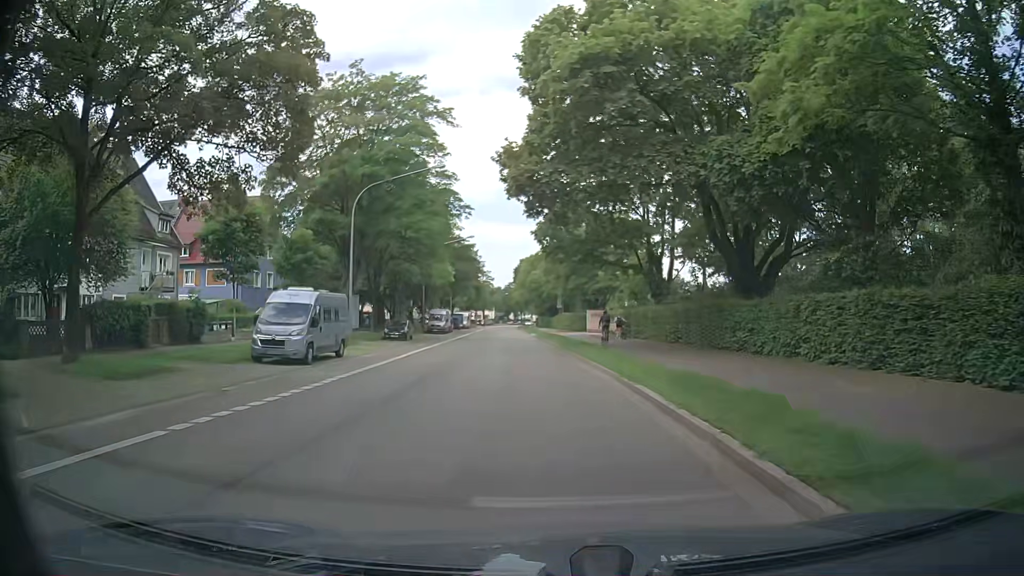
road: secondary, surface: asphalt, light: Day
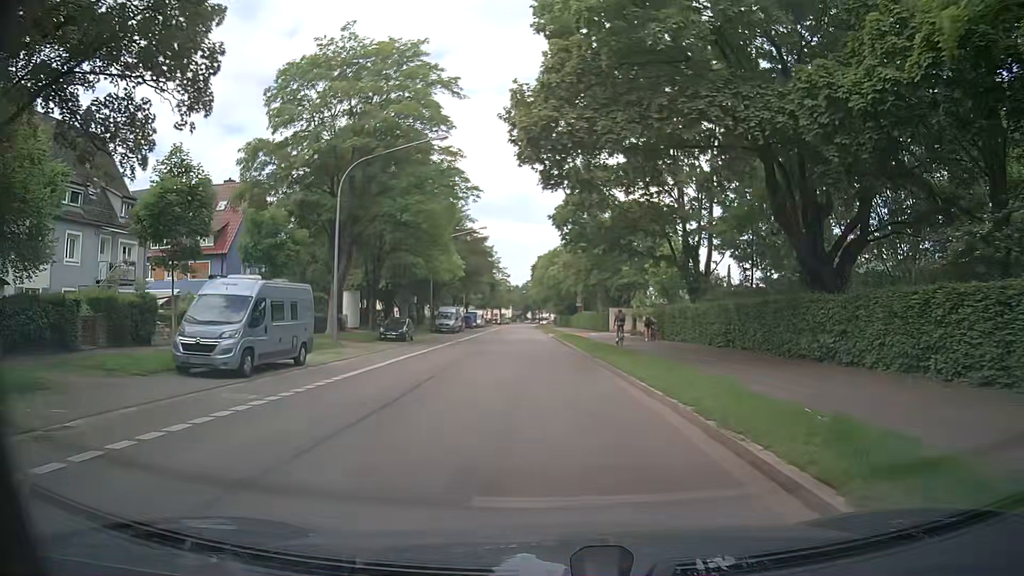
(-0.2, +6.0) m; -3°
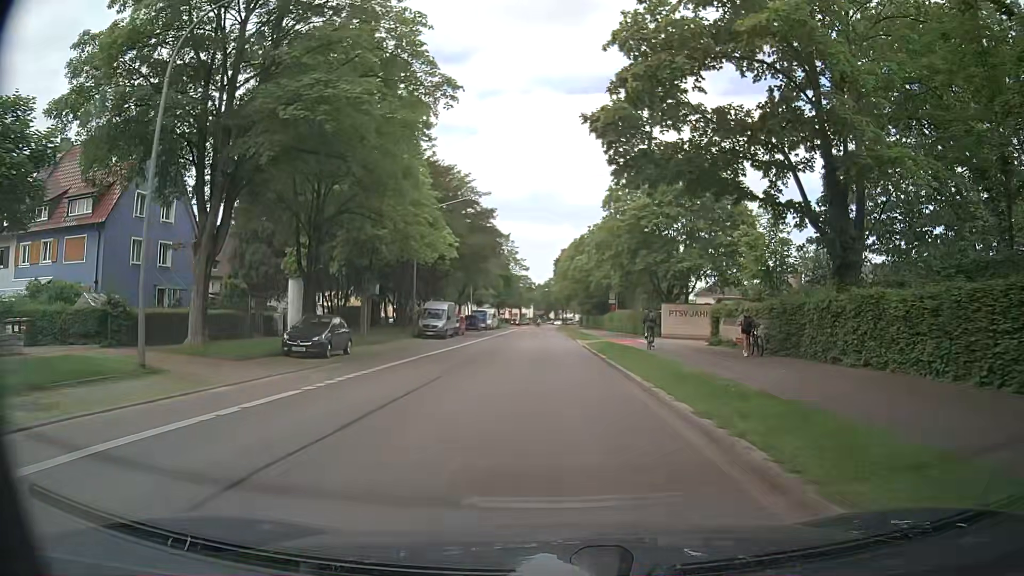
(-0.5, +18.3) m; -2°
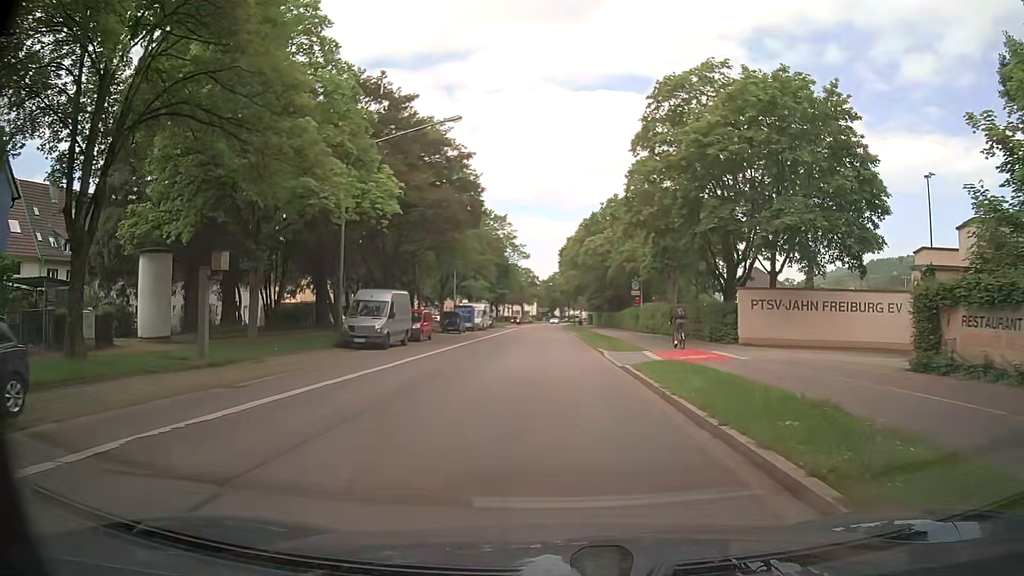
(0.0, +17.9) m; 0°
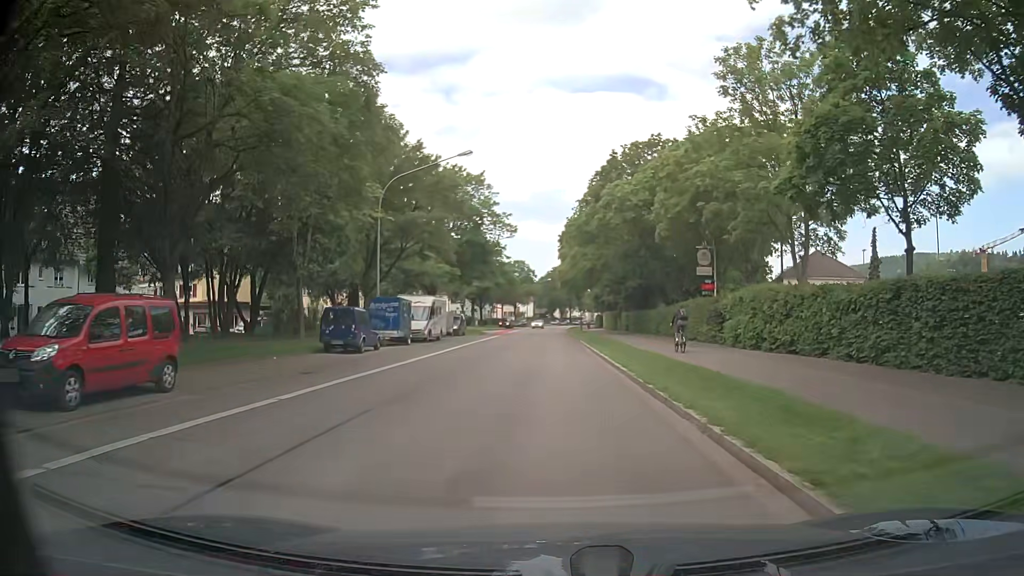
(+0.1, +28.5) m; 0°
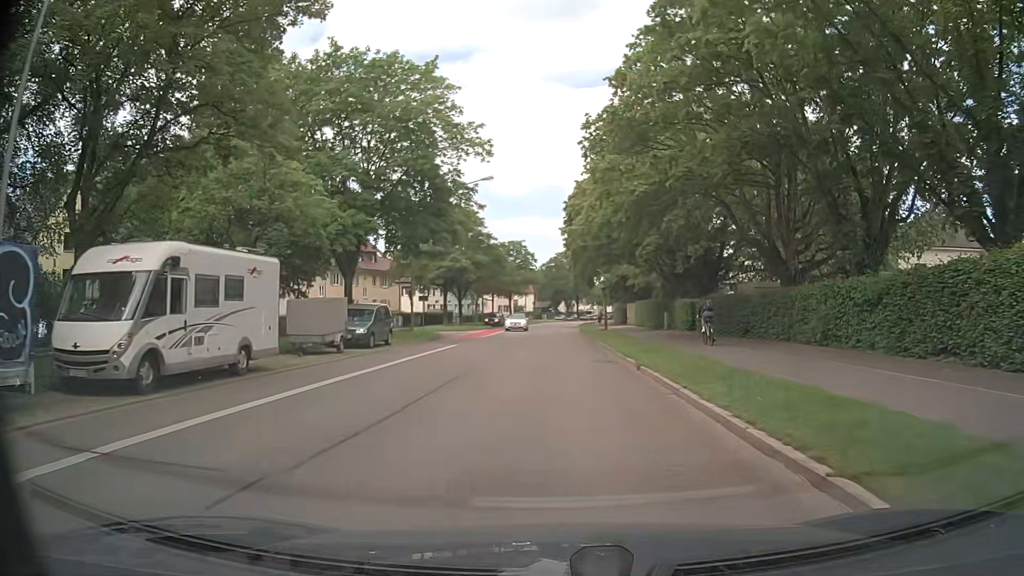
(-0.3, +28.4) m; -1°
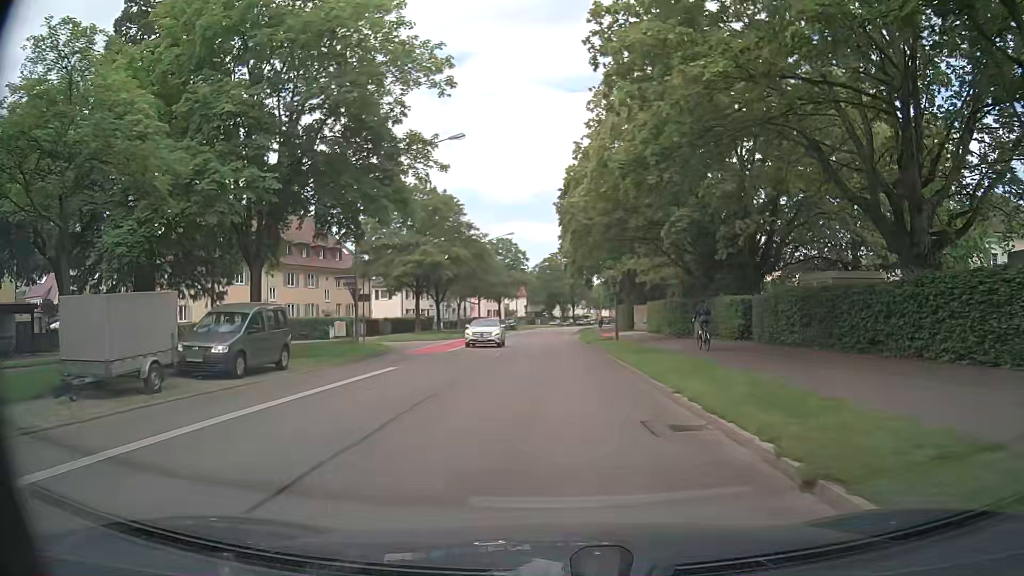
(+0.2, +11.5) m; +2°
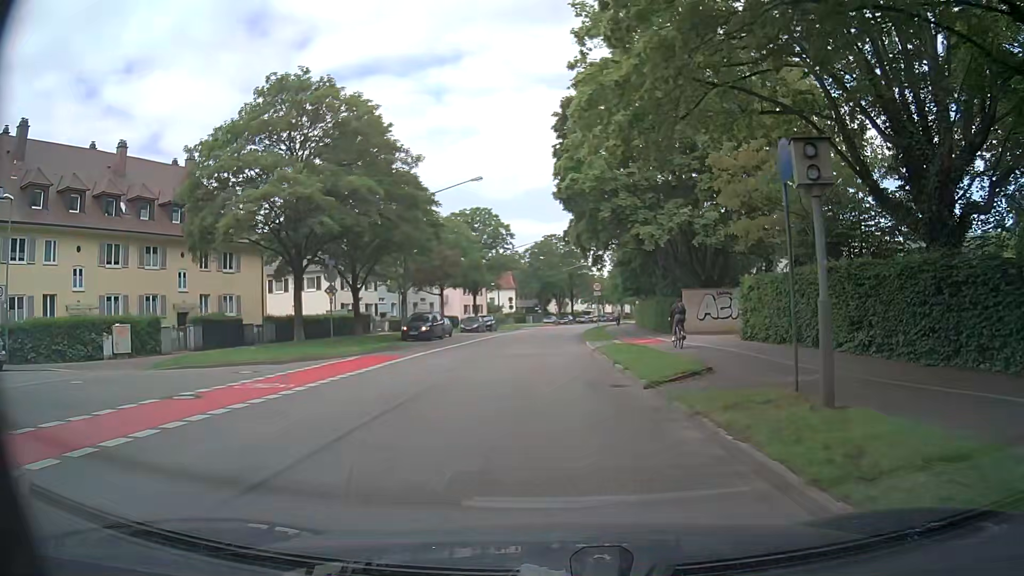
(-0.1, +26.6) m; 0°
(0, +10) (0, +20) (0, +30) (0, +40) (+1, +50) (+1, +60) (+2, +70) (+4, +80) (+5, +90) (+7, +99) m
